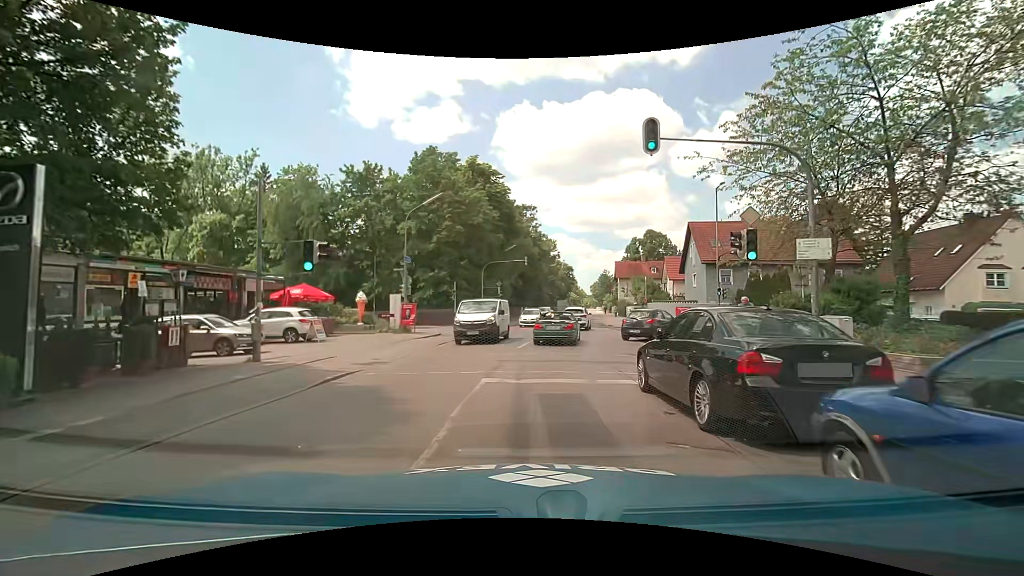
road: tertiary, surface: asphalt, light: Day
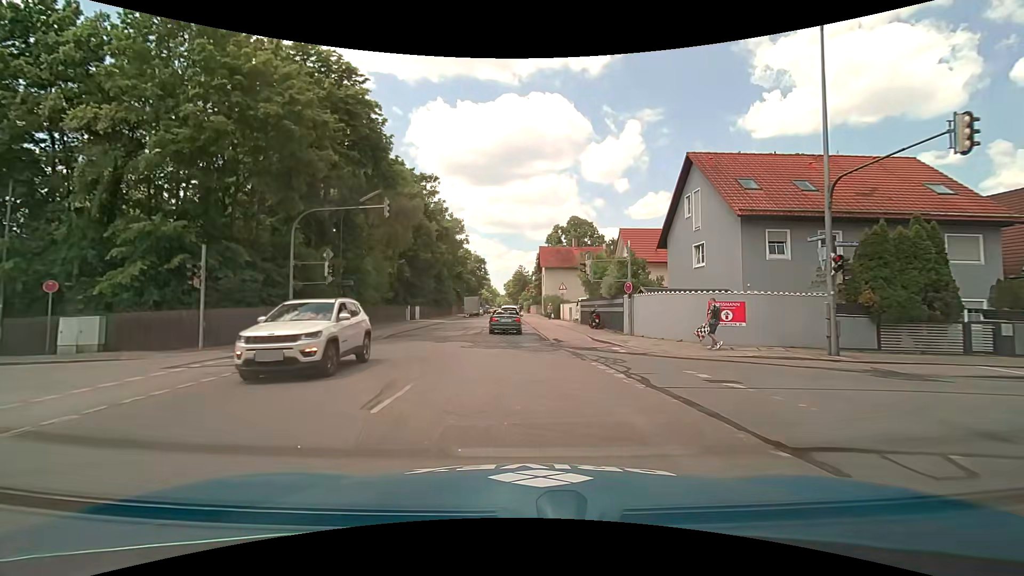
(+2.4, +24.3) m; +10°
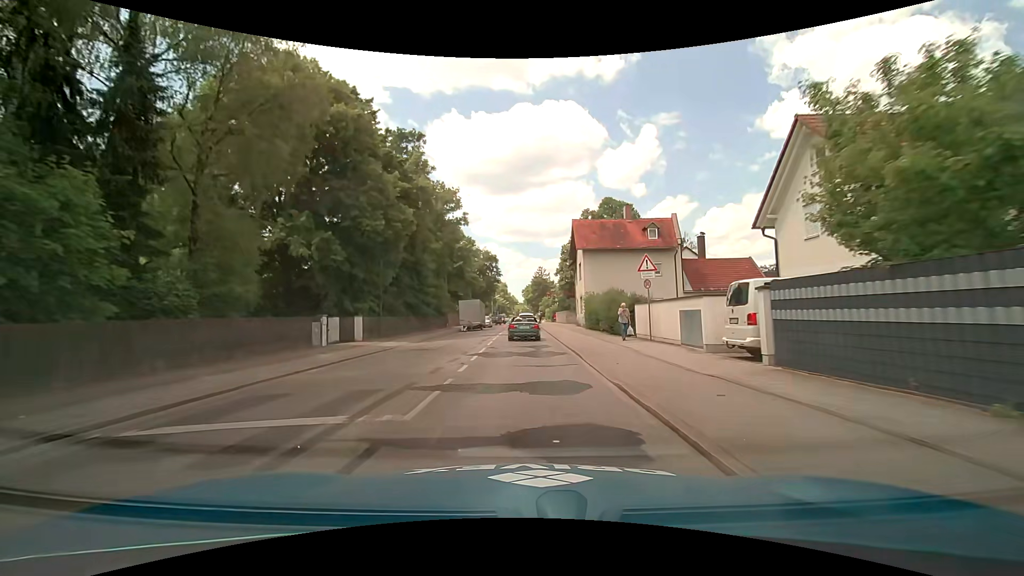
(-0.5, +26.0) m; -2°
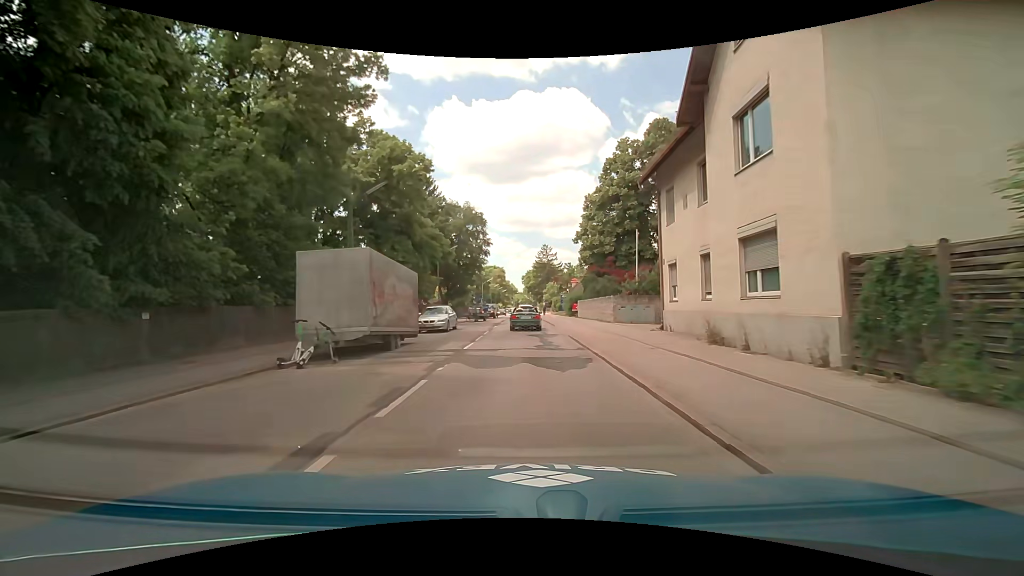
(0.0, +35.2) m; 0°
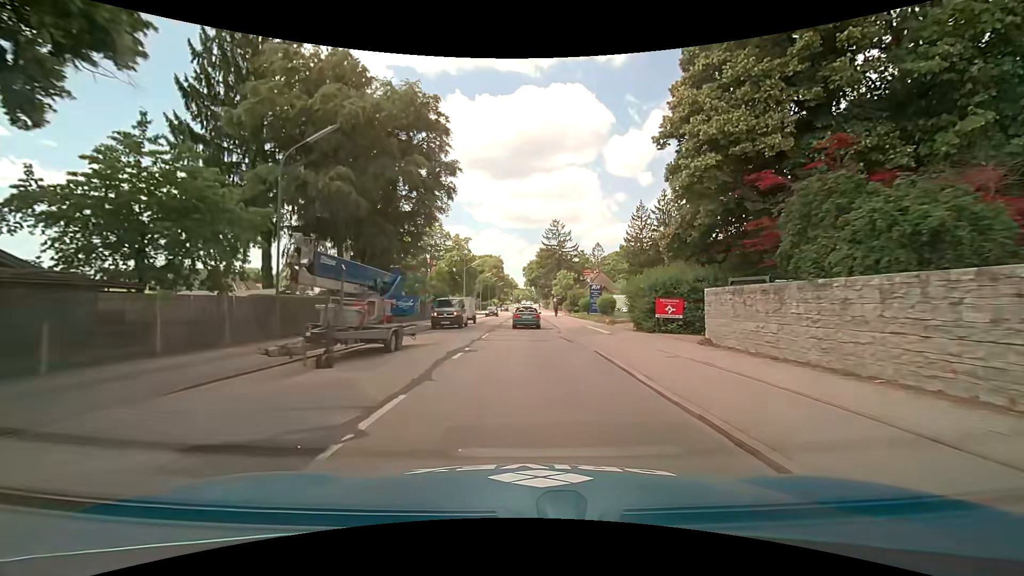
(-0.2, +36.8) m; 0°
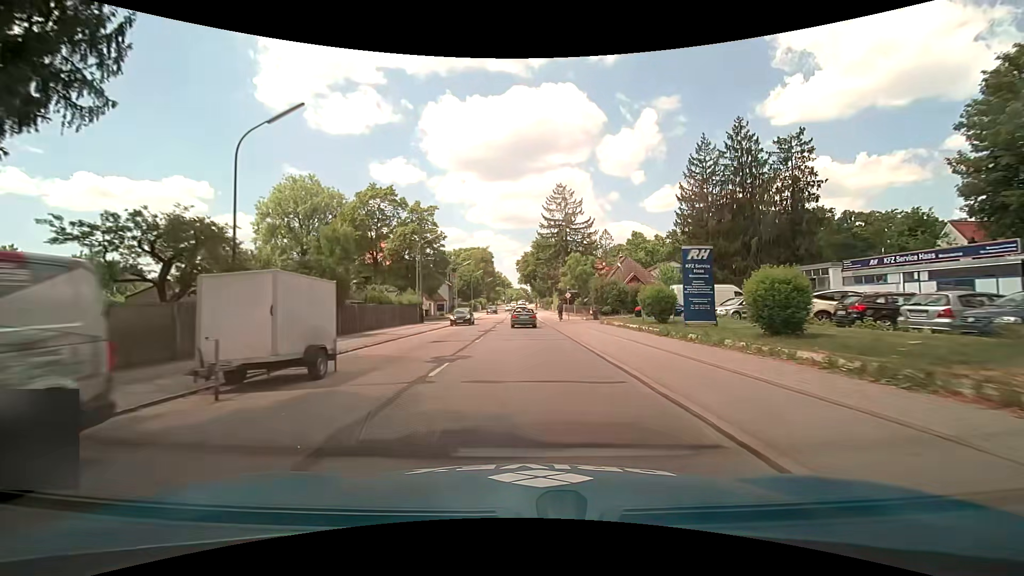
(0.0, +30.2) m; 0°
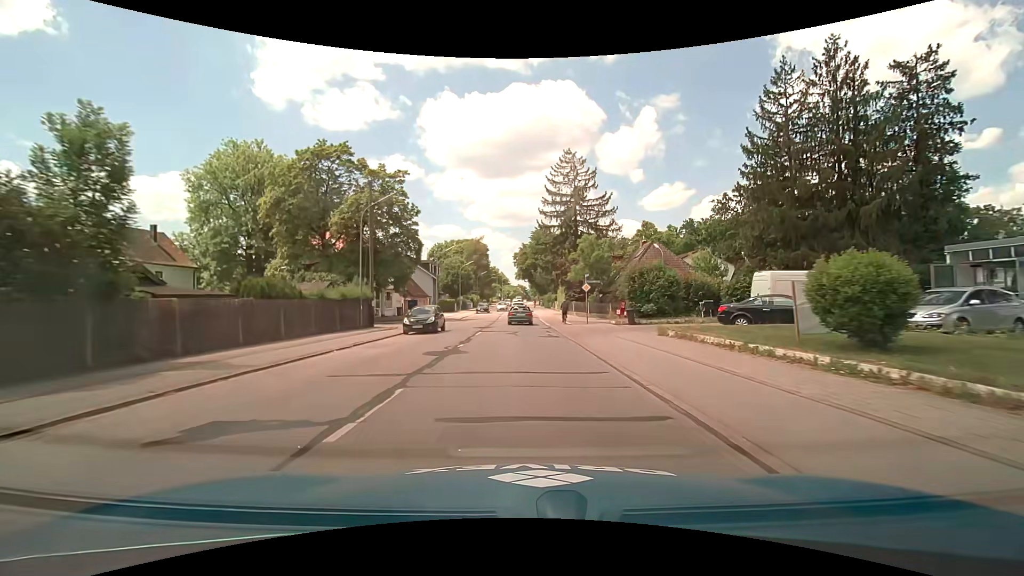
(0.0, +15.2) m; 0°
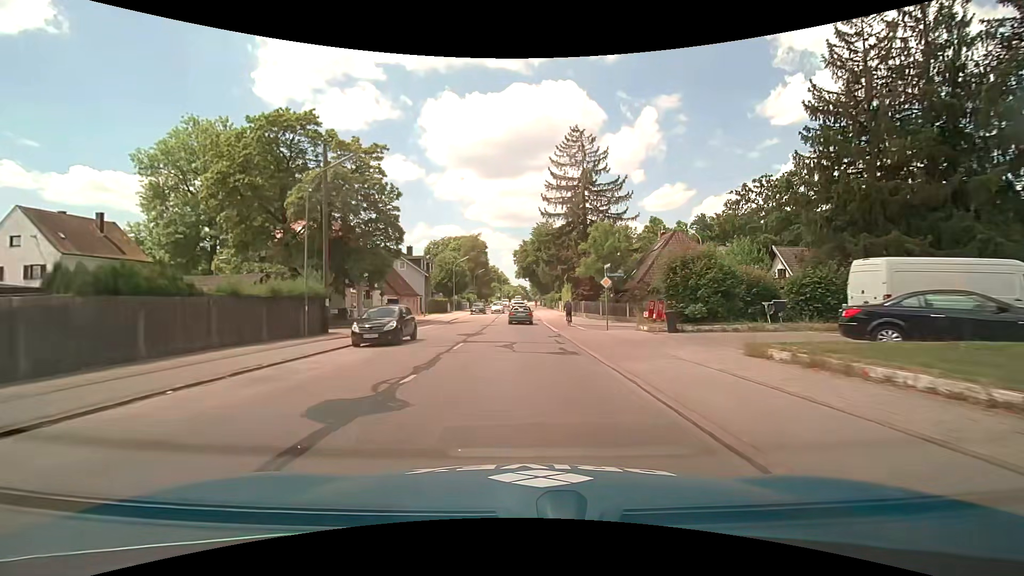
(0.0, +7.6) m; 0°
(0, +10) (0, +20) (0, +30) (0, +40) (0, +50) (0, +60) (0, +70) (0, +80) (-1, +90) (-1, +100) m
